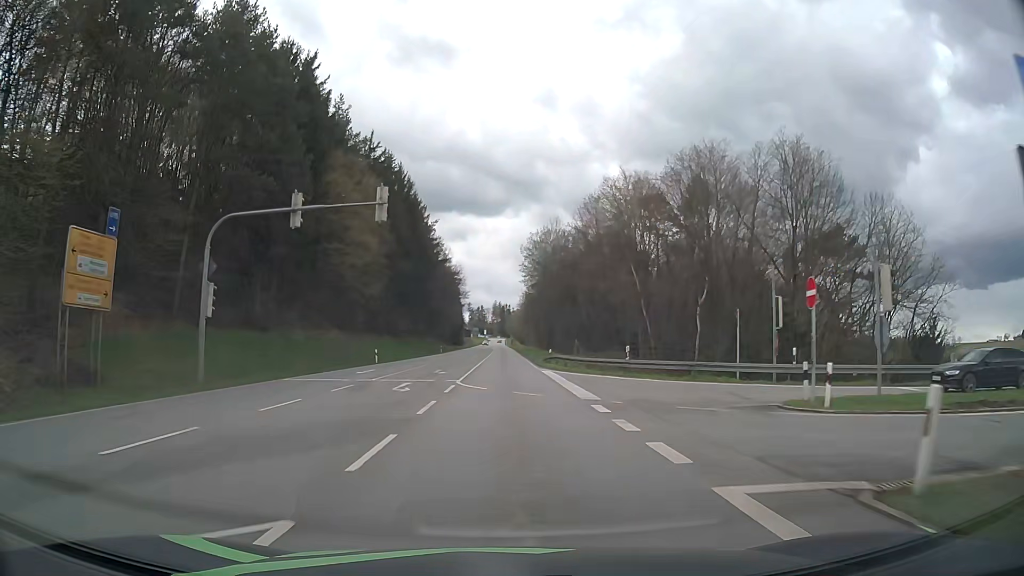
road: primary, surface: asphalt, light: Day
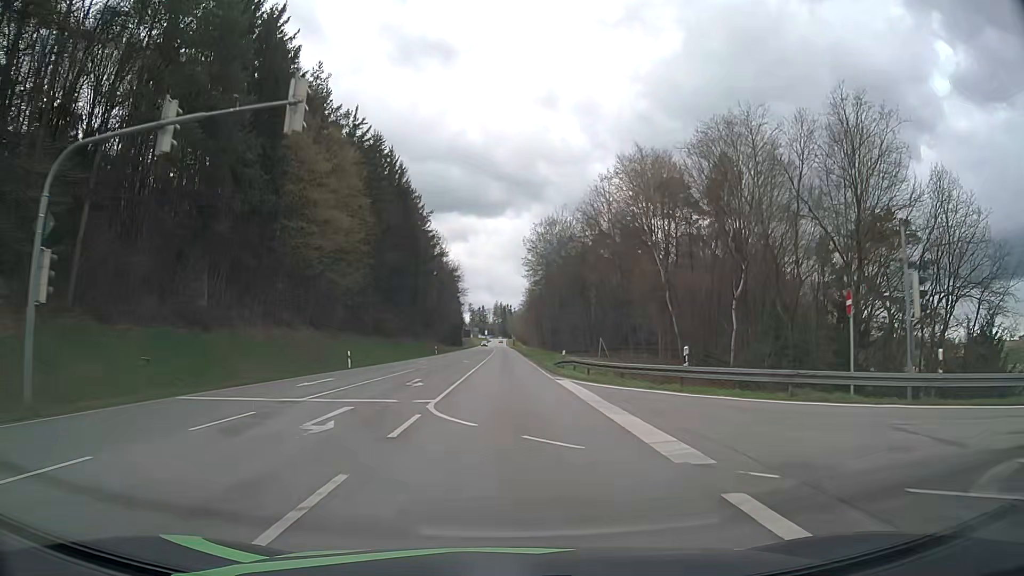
(0.0, +9.3) m; 0°
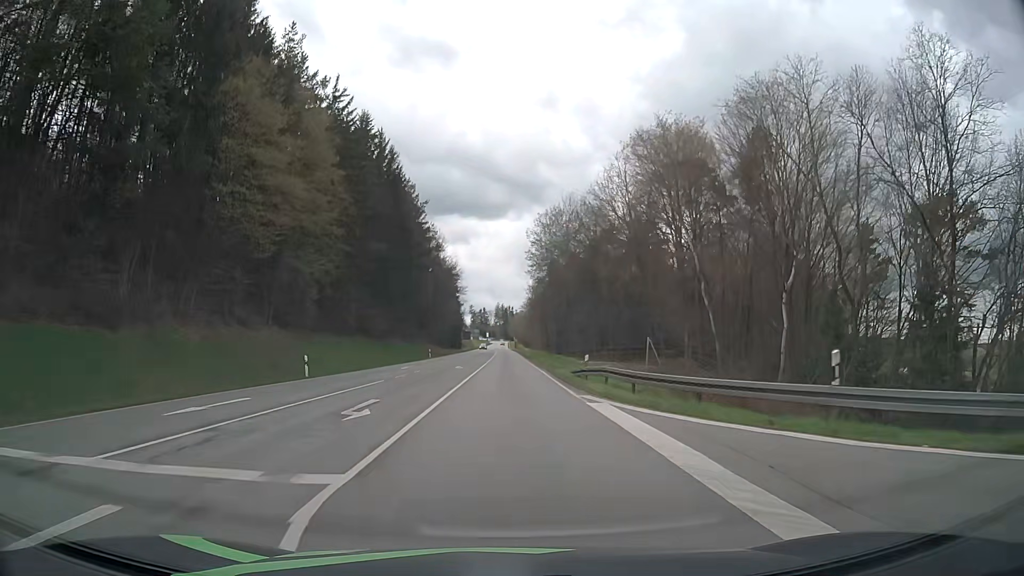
(0.0, +9.4) m; 0°
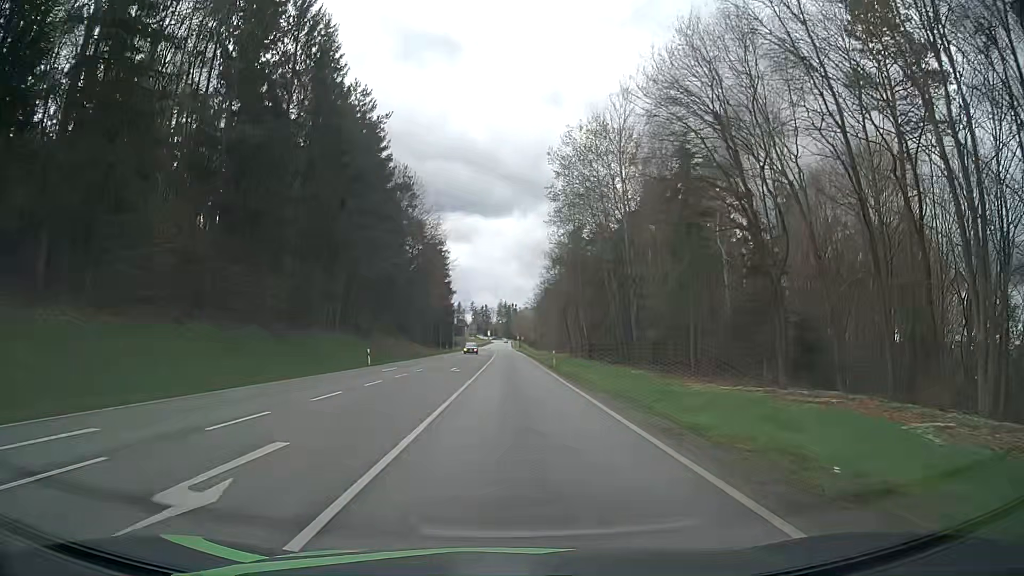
(-0.2, +38.3) m; 0°
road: secondary
